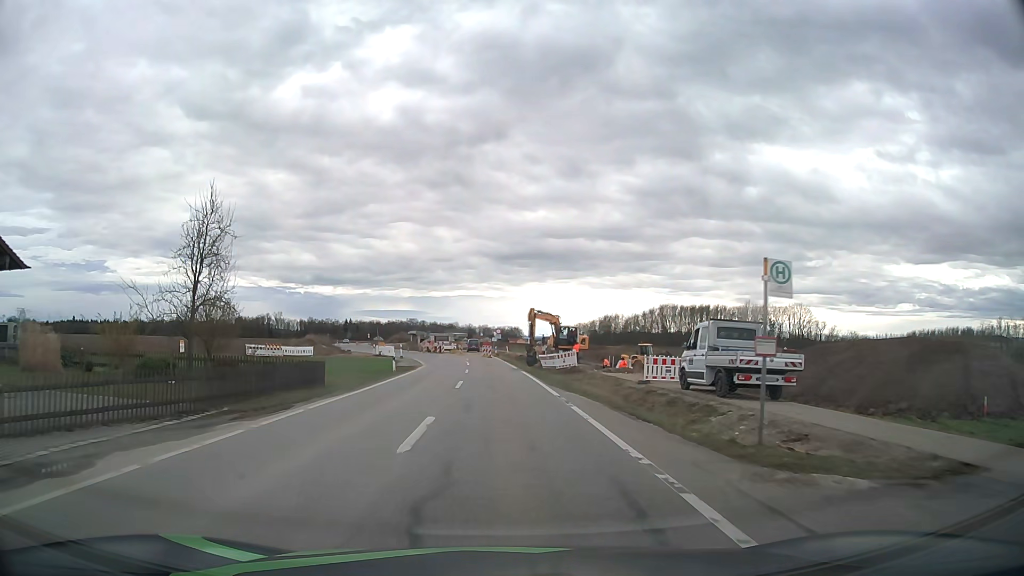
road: service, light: Day
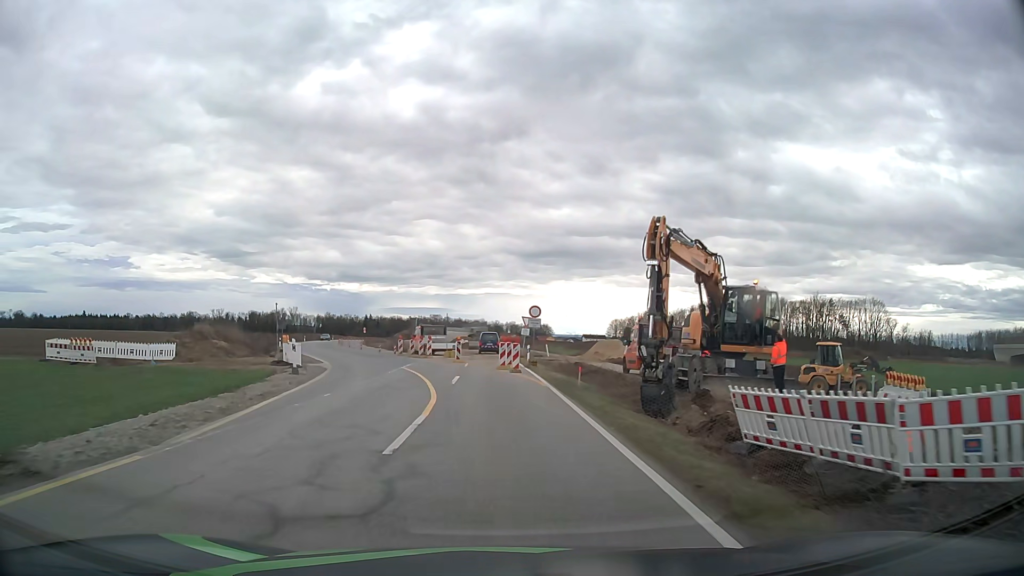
(-0.7, +38.3) m; -2°
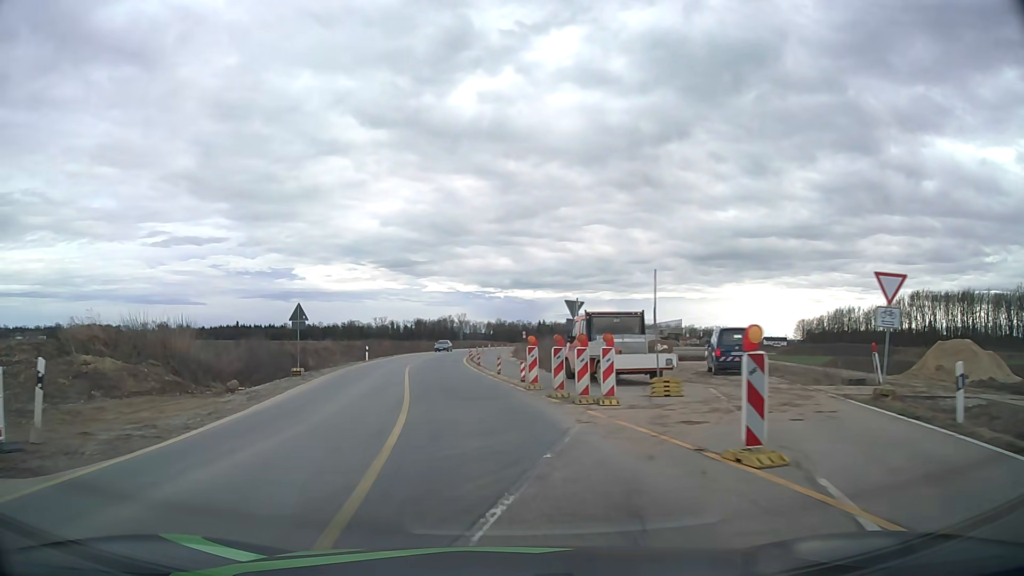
(-3.0, +30.3) m; -15°
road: unclassified
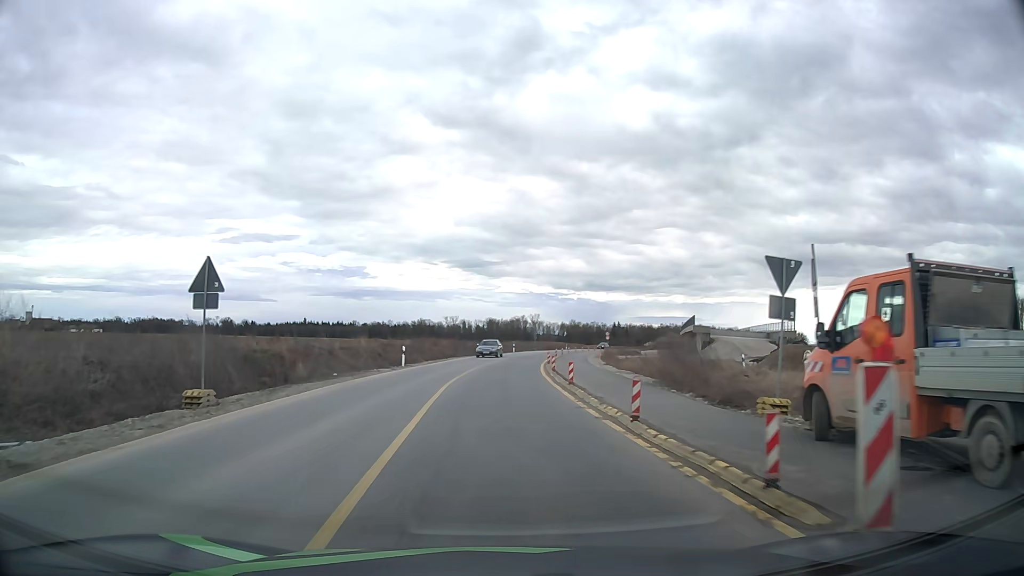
(-1.1, +15.1) m; -6°
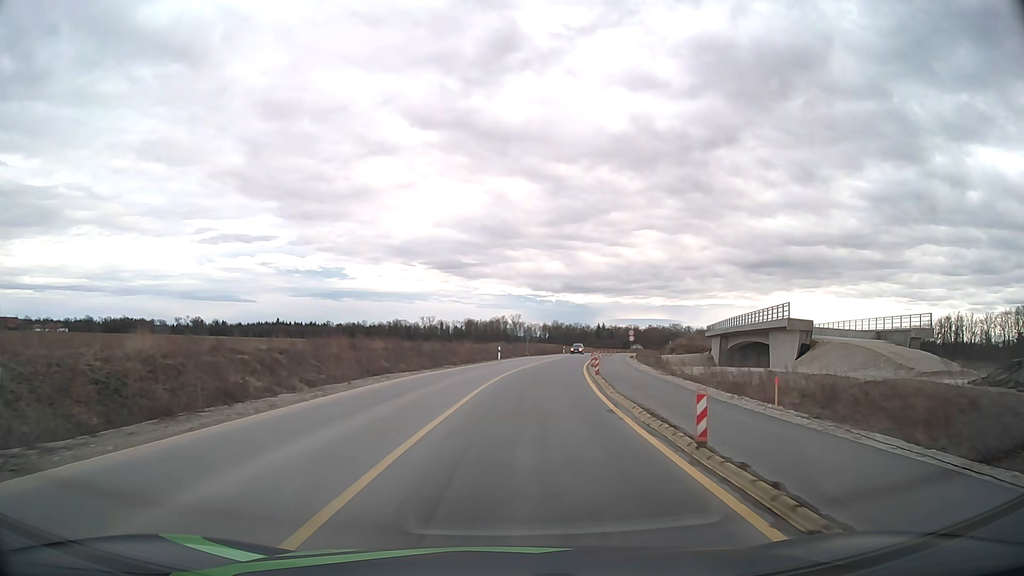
(-0.4, +30.5) m; +1°
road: tertiary
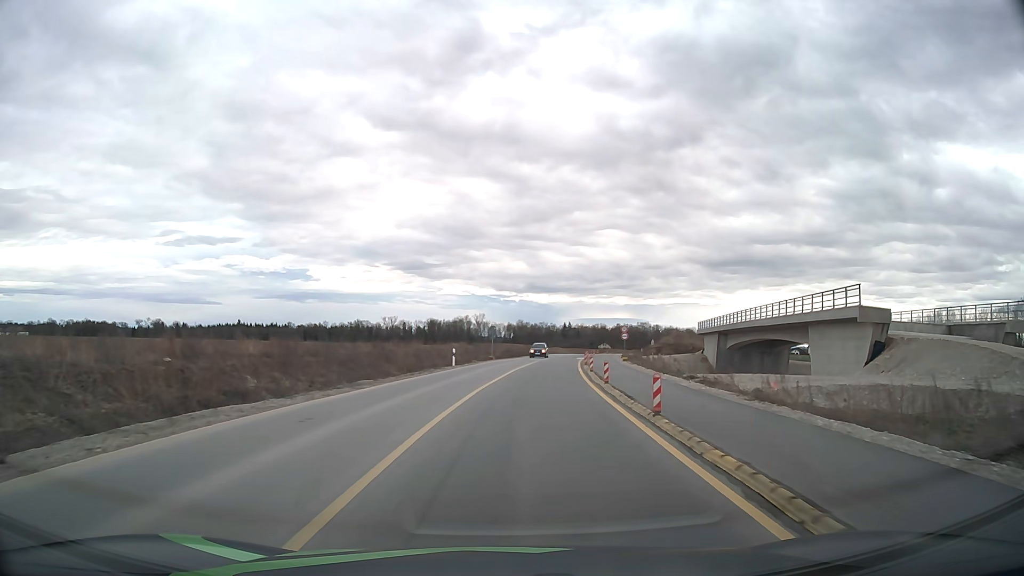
(+0.4, +15.2) m; +3°
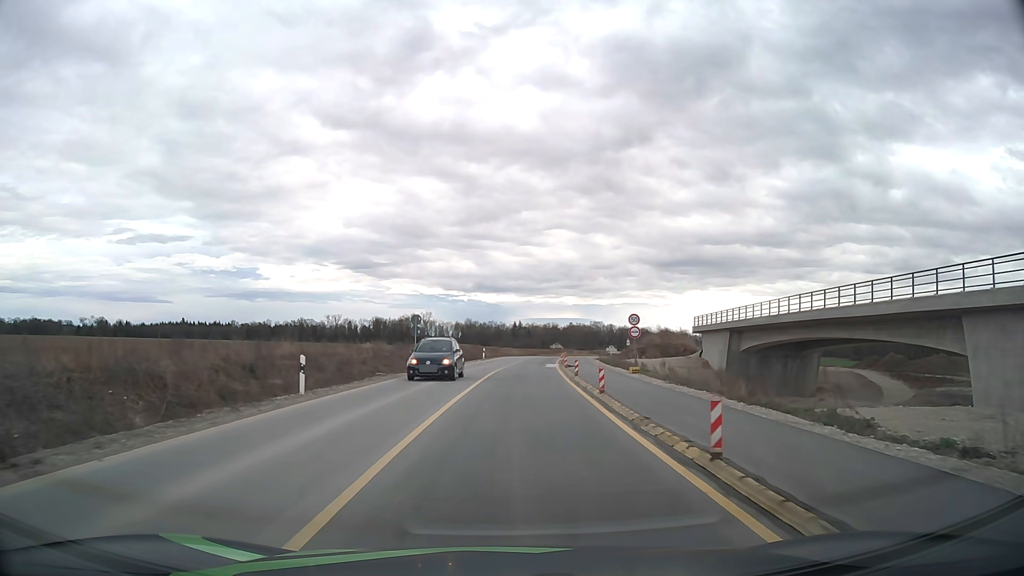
(+0.9, +22.8) m; +4°
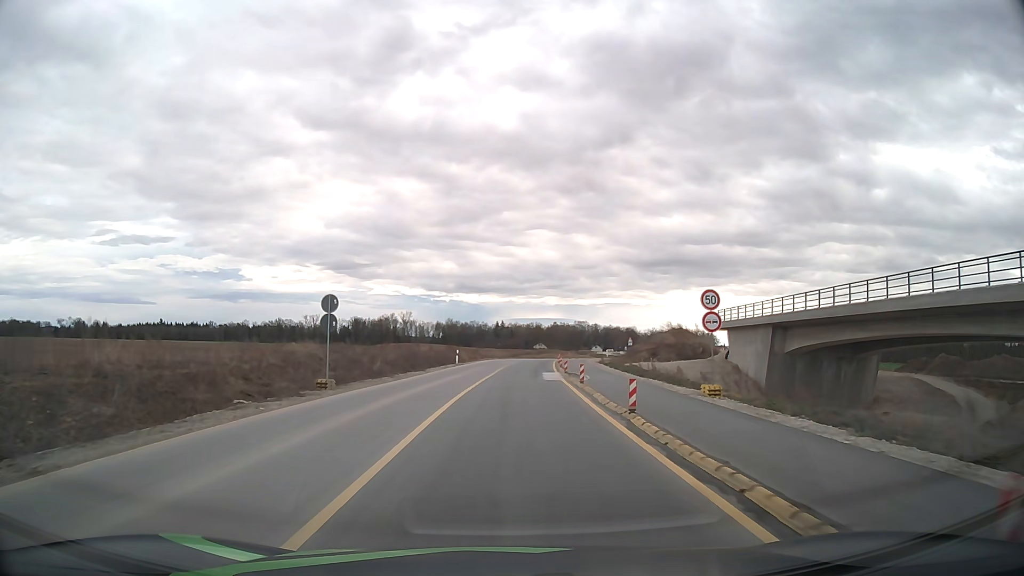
(+0.2, +15.2) m; +2°
